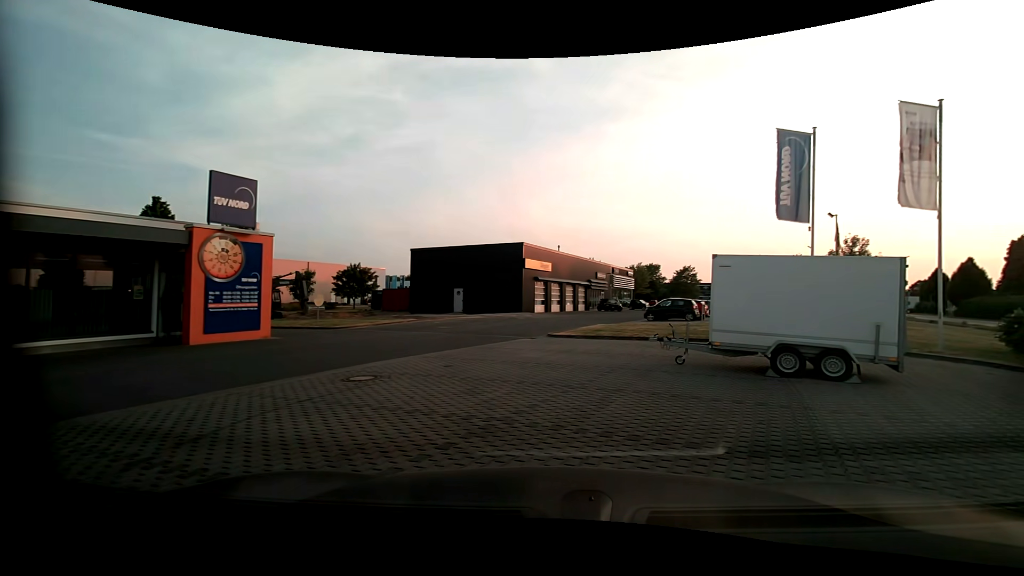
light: Day
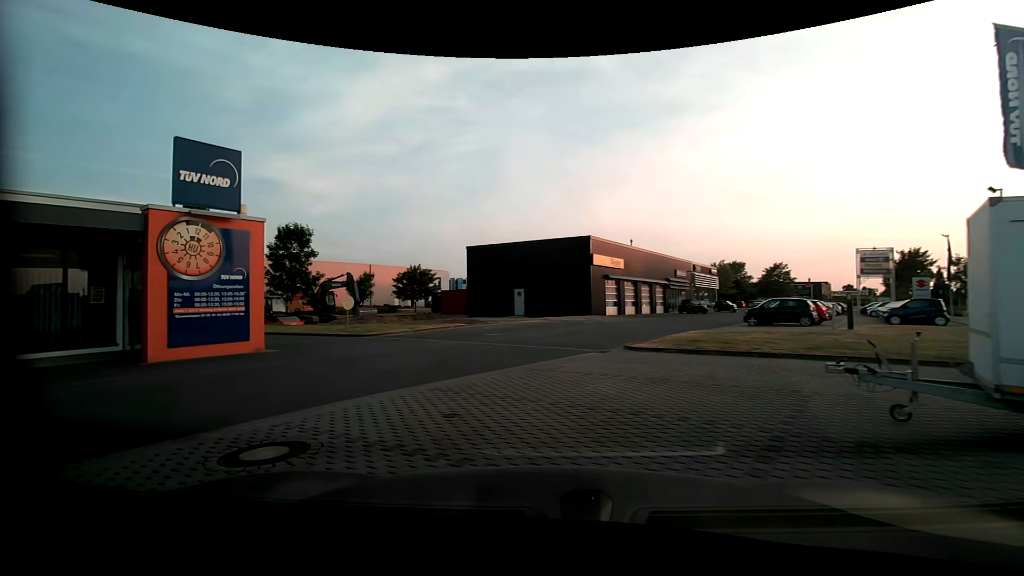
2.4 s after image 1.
(+0.2, +5.0) m; -7°
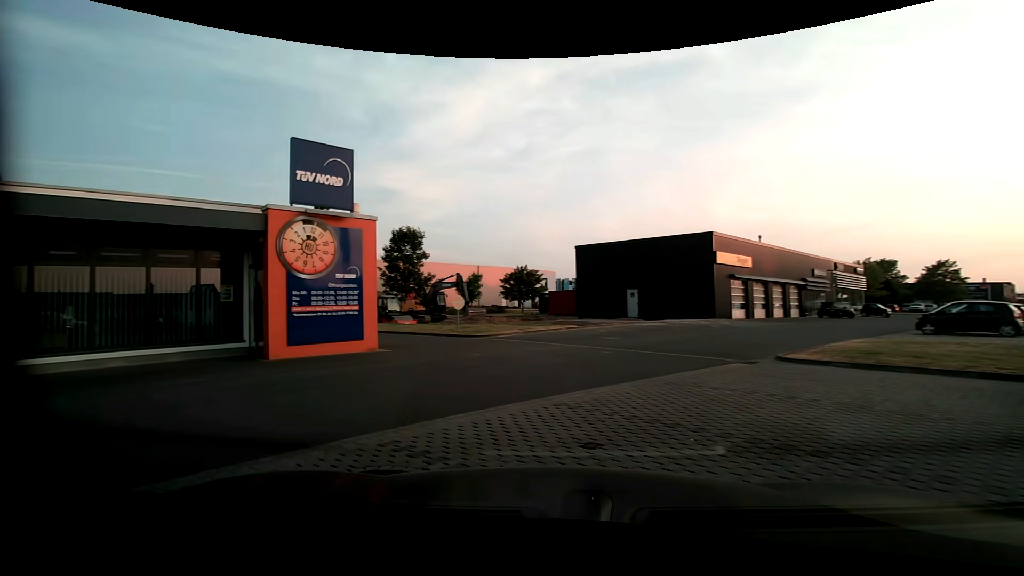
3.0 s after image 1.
(-0.1, +1.3) m; -13°
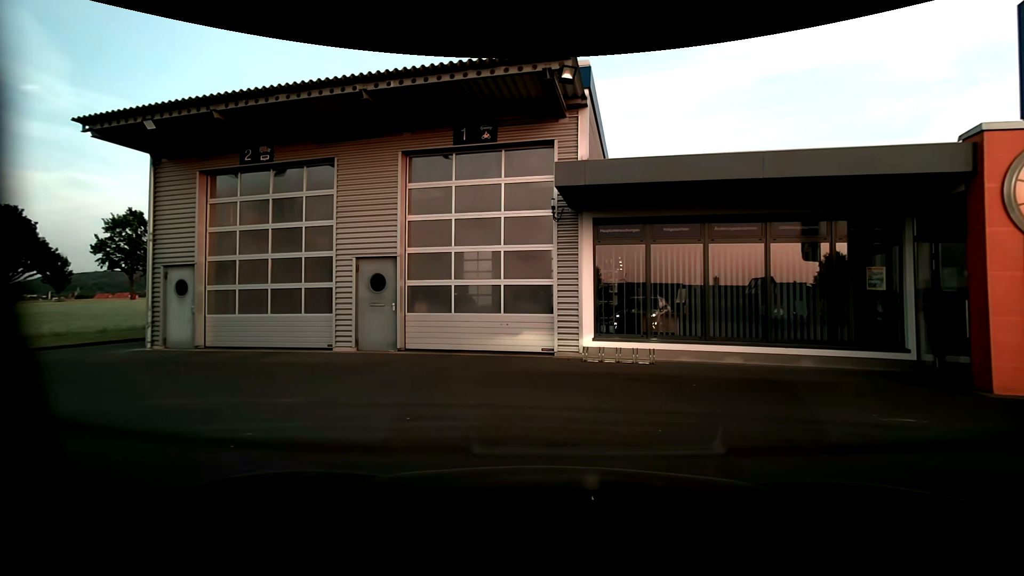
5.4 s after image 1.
(-2.1, +3.8) m; -55°
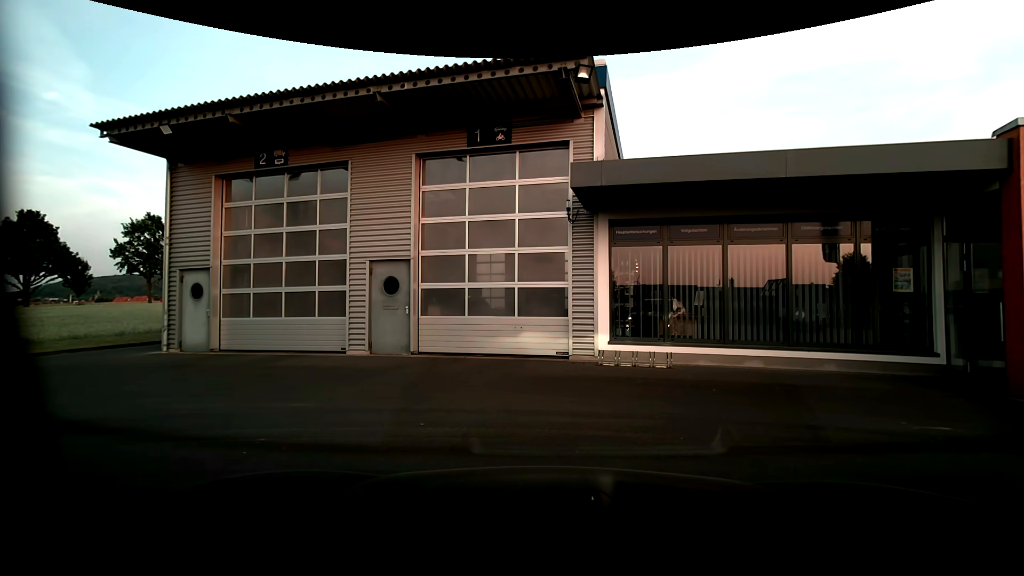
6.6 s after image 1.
(0.0, +0.2) m; 0°
